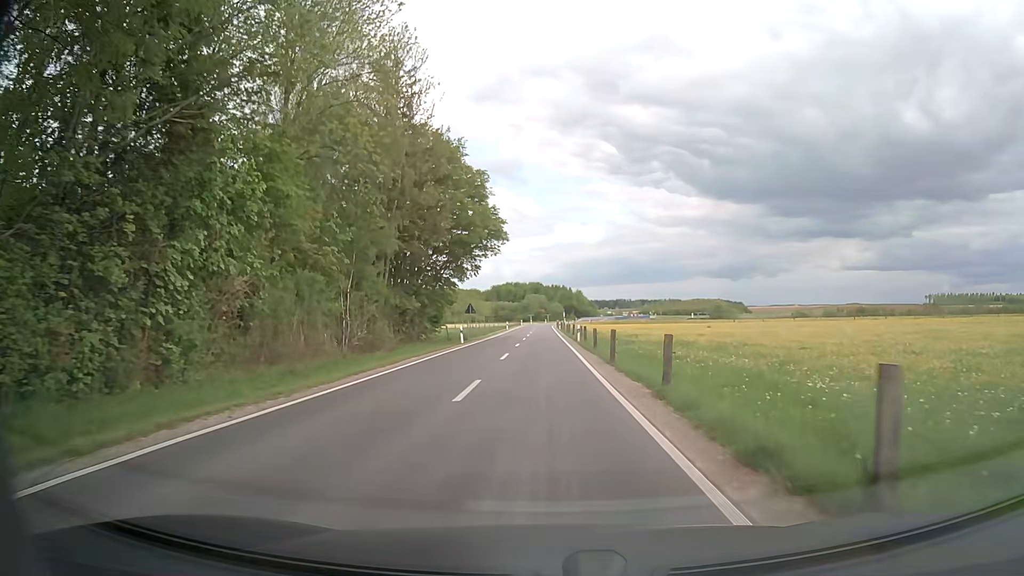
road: unclassified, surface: asphalt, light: Day
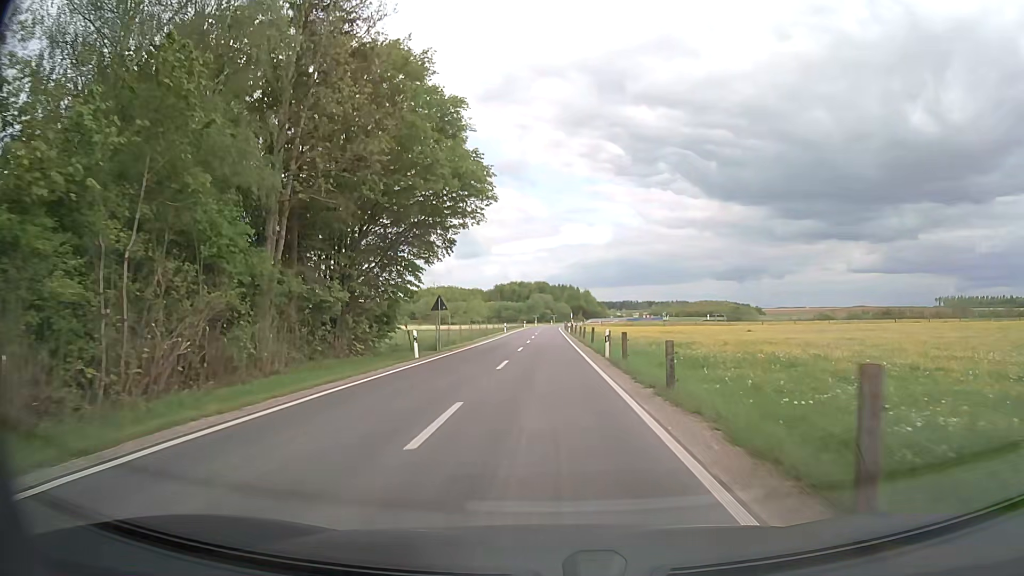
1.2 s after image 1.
(-0.1, +16.6) m; 0°
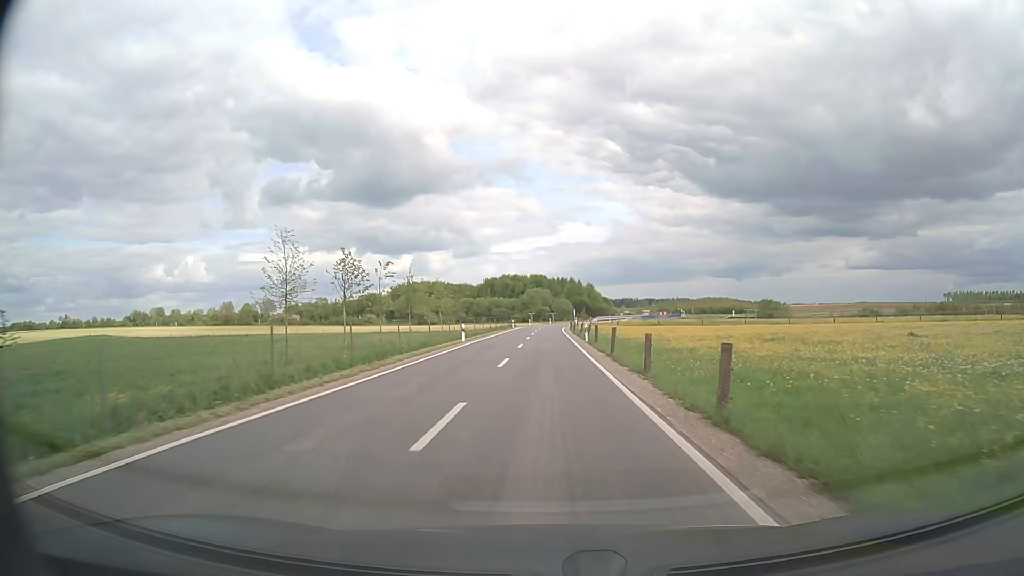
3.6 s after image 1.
(-0.1, +36.6) m; 0°
(0, +10) (0, +20) (0, +30) (0, +40) (0, +50) (0, +60) (+1, +70) (+1, +80) (+1, +90) (+1, +100) m
